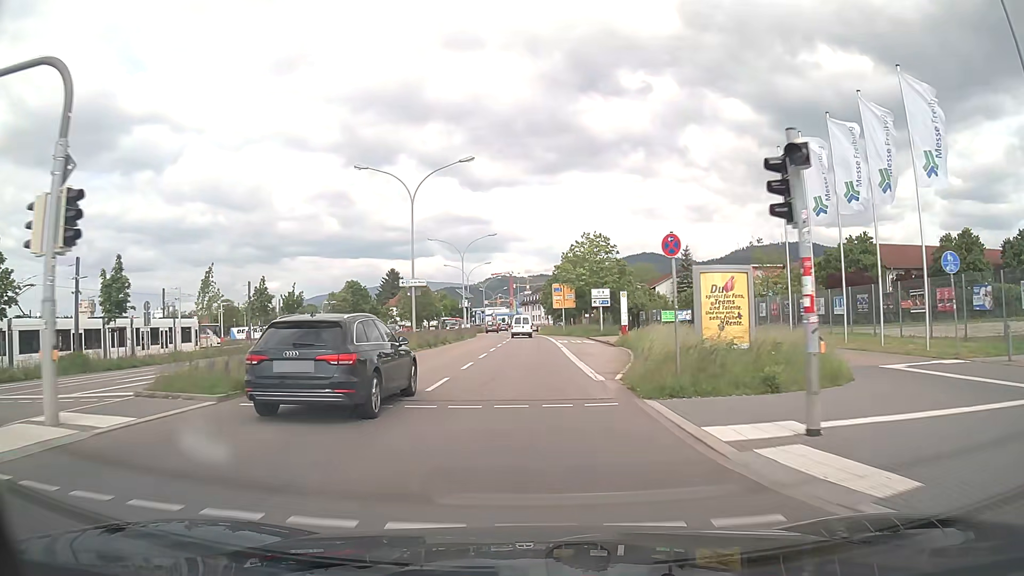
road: secondary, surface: asphalt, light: Day
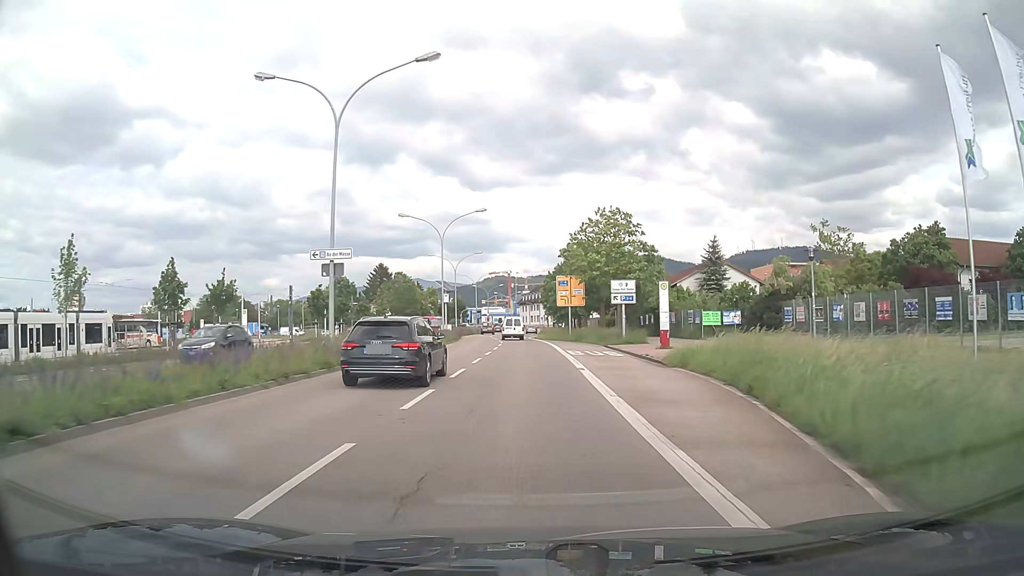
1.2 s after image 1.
(0.0, +14.7) m; 0°
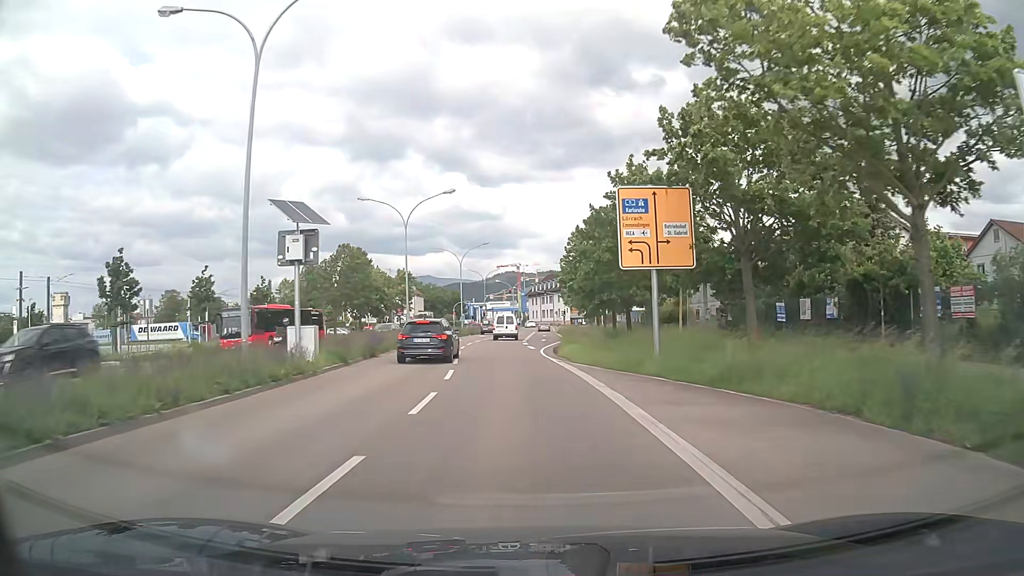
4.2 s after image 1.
(-0.1, +36.8) m; -1°
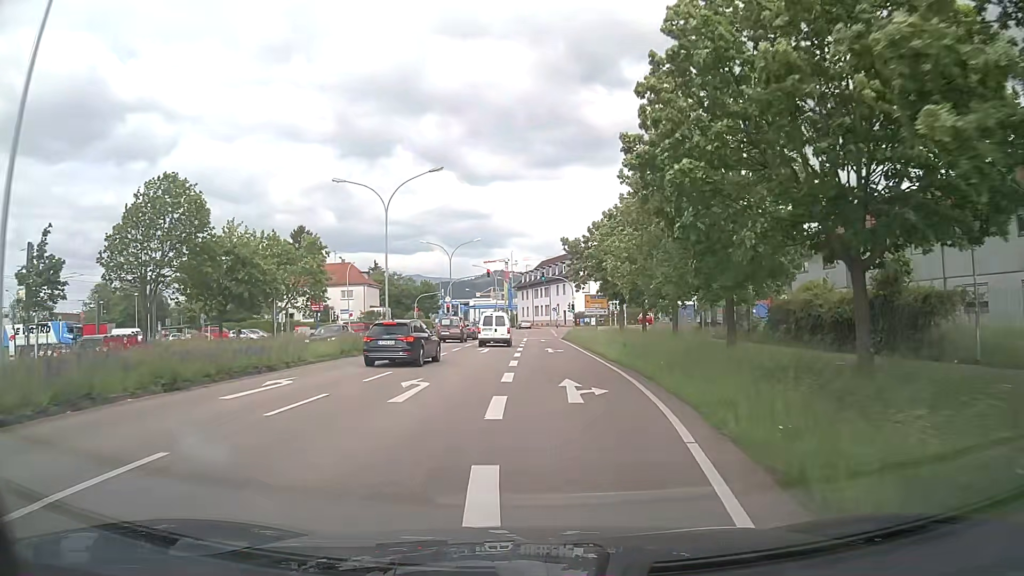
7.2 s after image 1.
(-0.1, +36.3) m; +1°
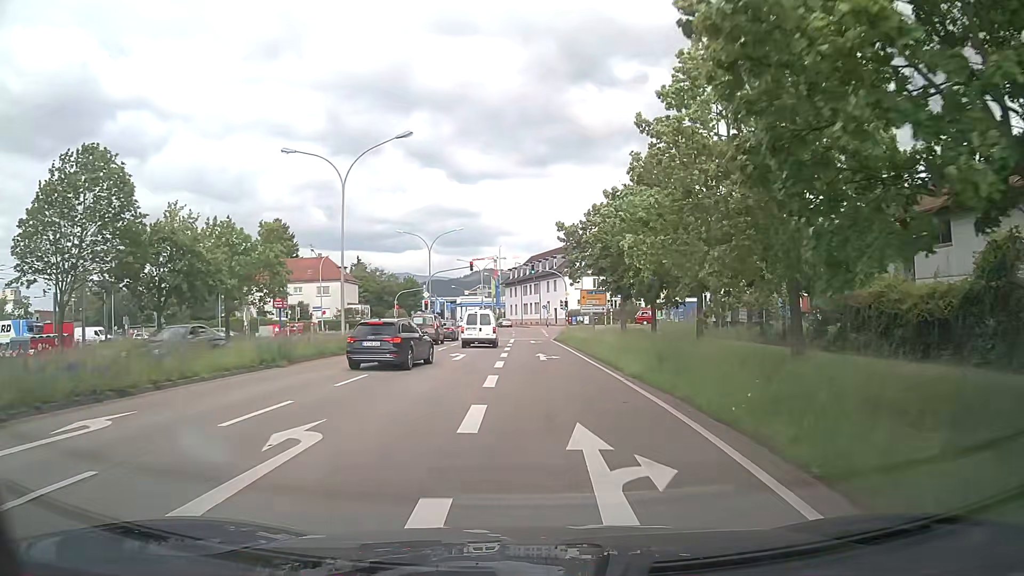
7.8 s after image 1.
(+0.1, +7.1) m; +1°
(0, +10) (0, +20) (+1, +30) (+1, +40) (+1, +50) (+1, +60) (0, +70) (0, +80) (-1, +90) (-3, +100) m
